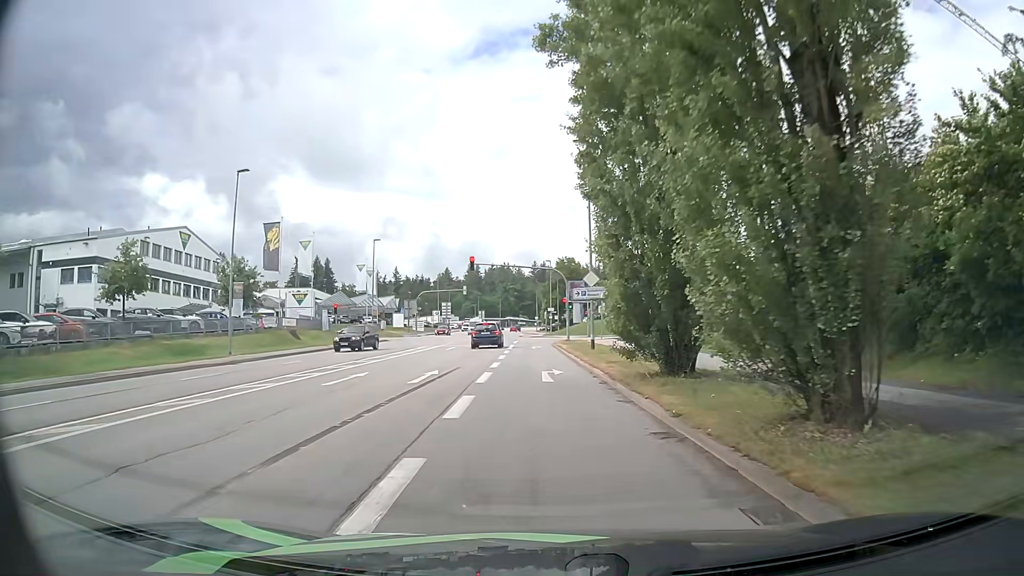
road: tertiary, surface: asphalt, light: Day
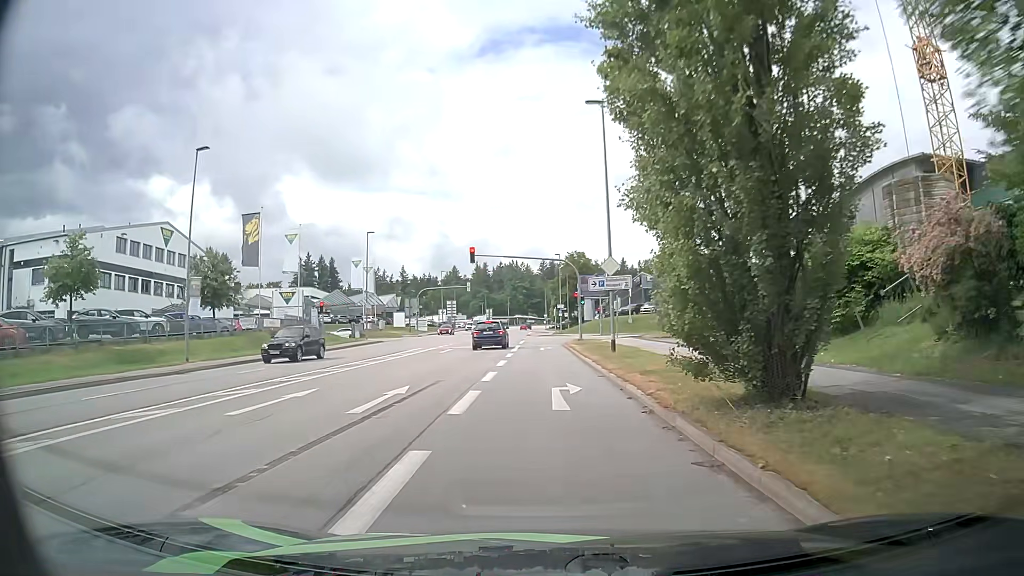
(0.0, +5.8) m; -1°
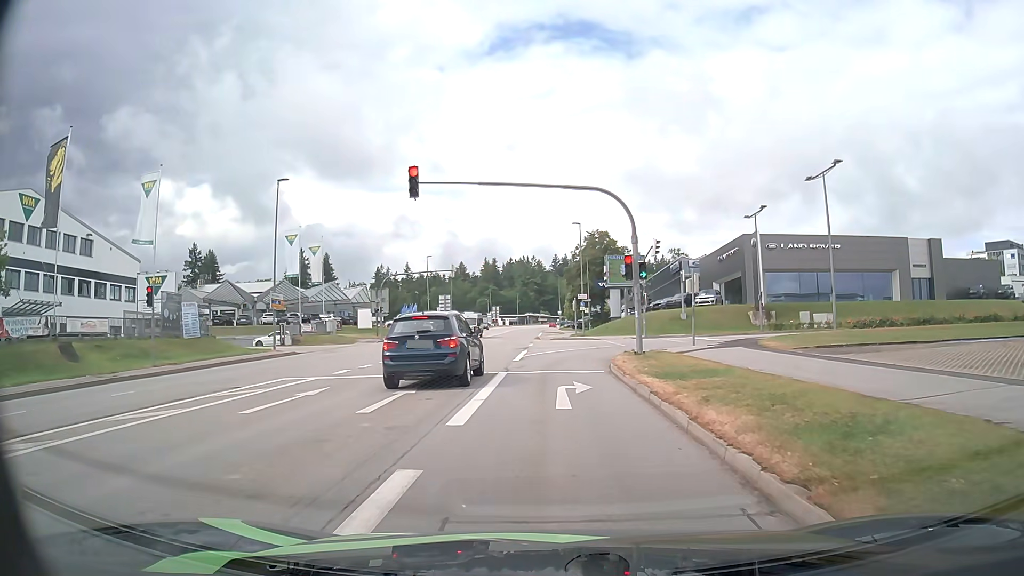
(-0.3, +25.0) m; 0°
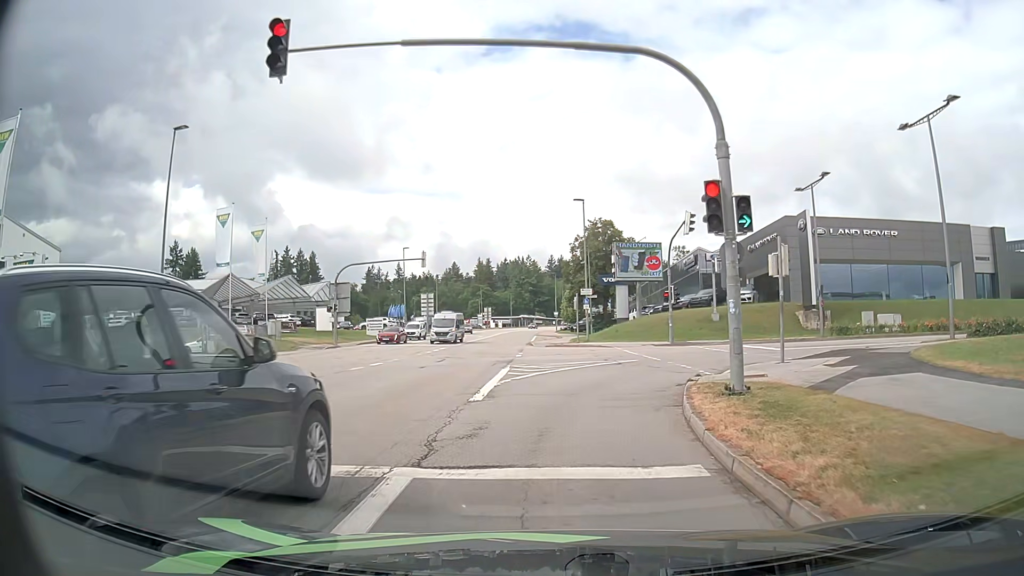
(-0.3, +12.5) m; -1°
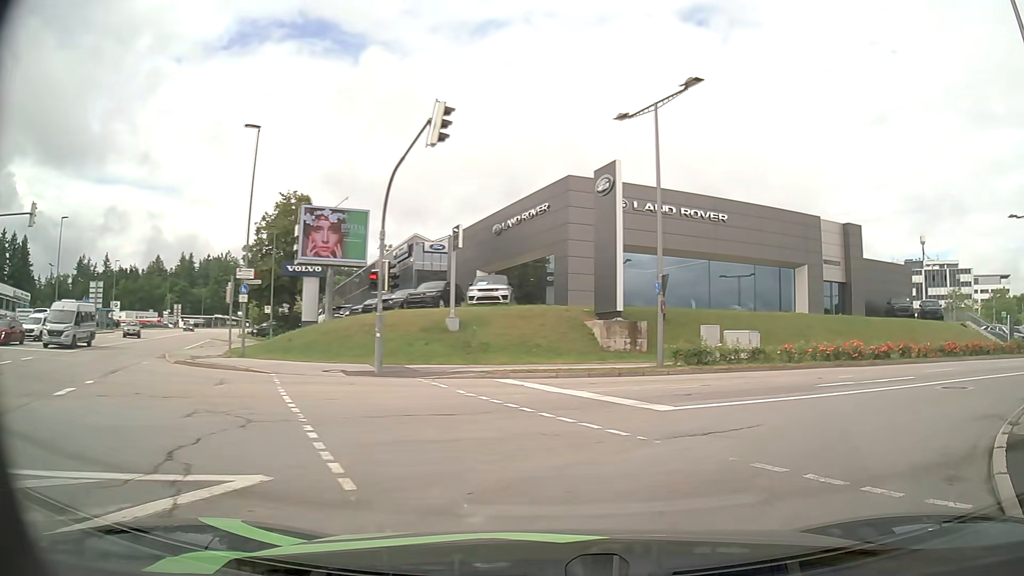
(+2.1, +18.2) m; +24°
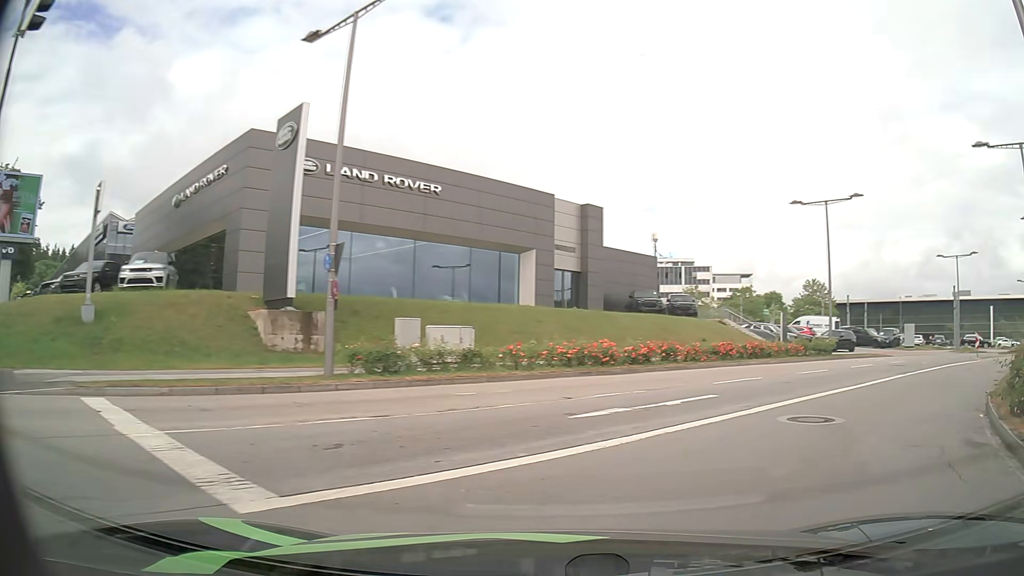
(+1.4, +6.7) m; +23°
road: secondary
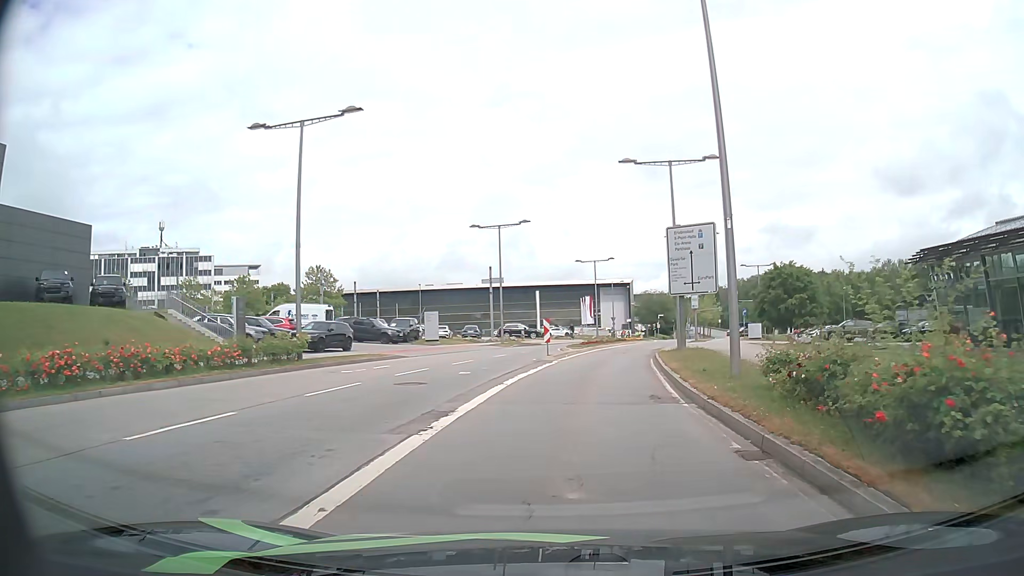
(+6.8, +13.2) m; +43°
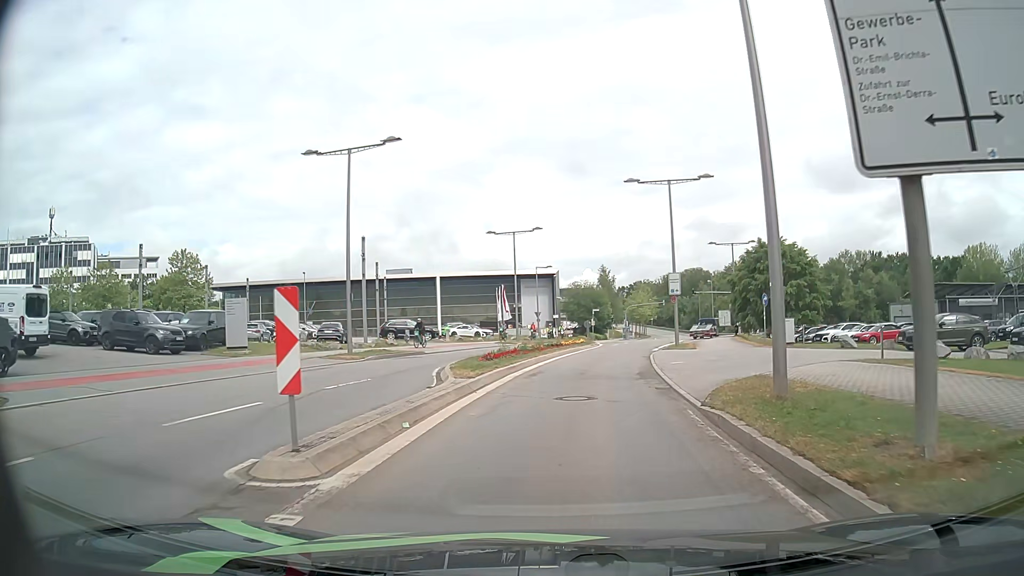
(+1.5, +22.2) m; +7°
(0, +10) (+1, +20) (+2, +30) (+4, +40) (+6, +50) (+8, +59) (+11, +69) (+14, +78) (+17, +88) (+20, +98) m
